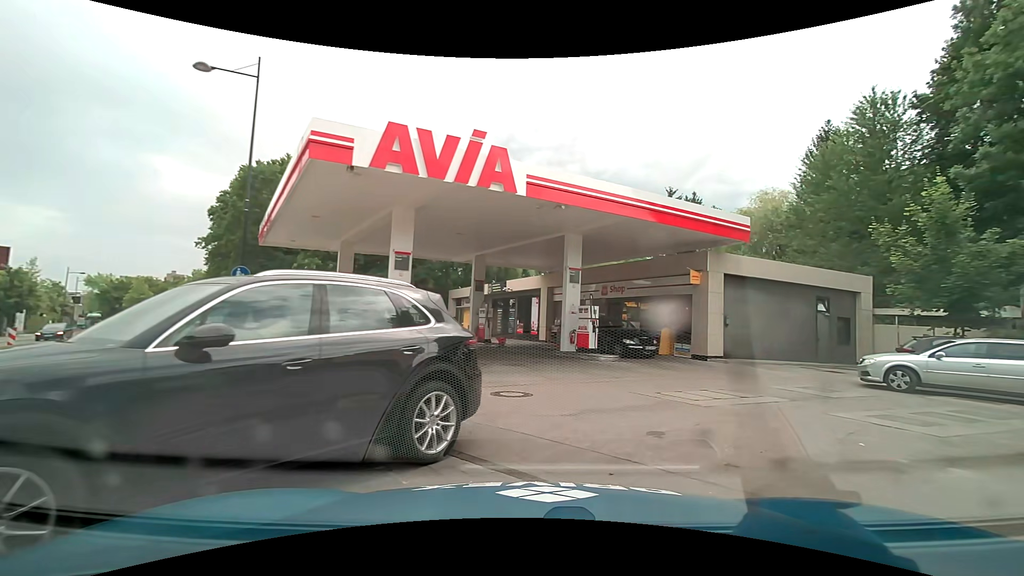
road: secondary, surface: asphalt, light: Day
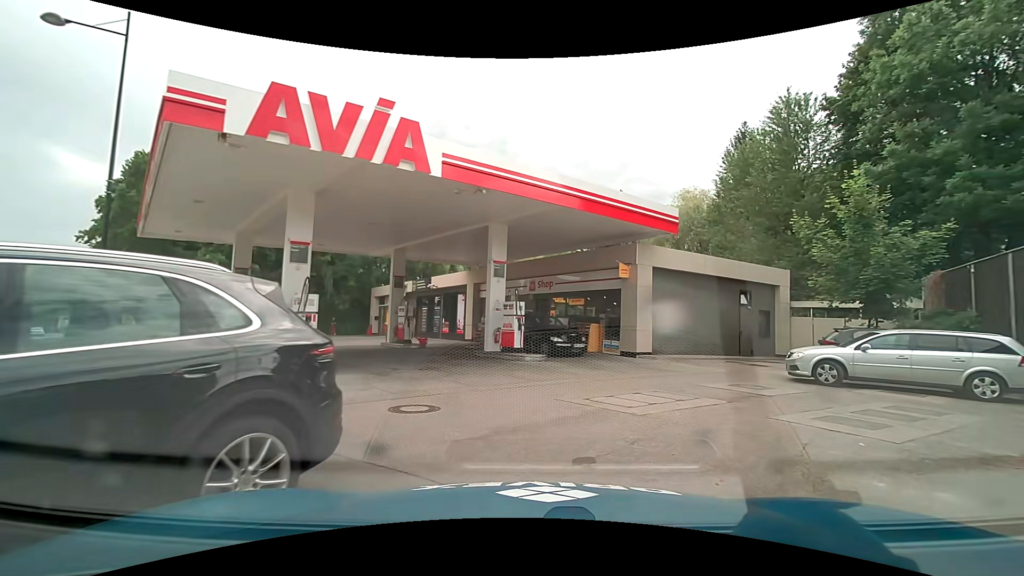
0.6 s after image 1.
(+0.1, +1.6) m; +6°
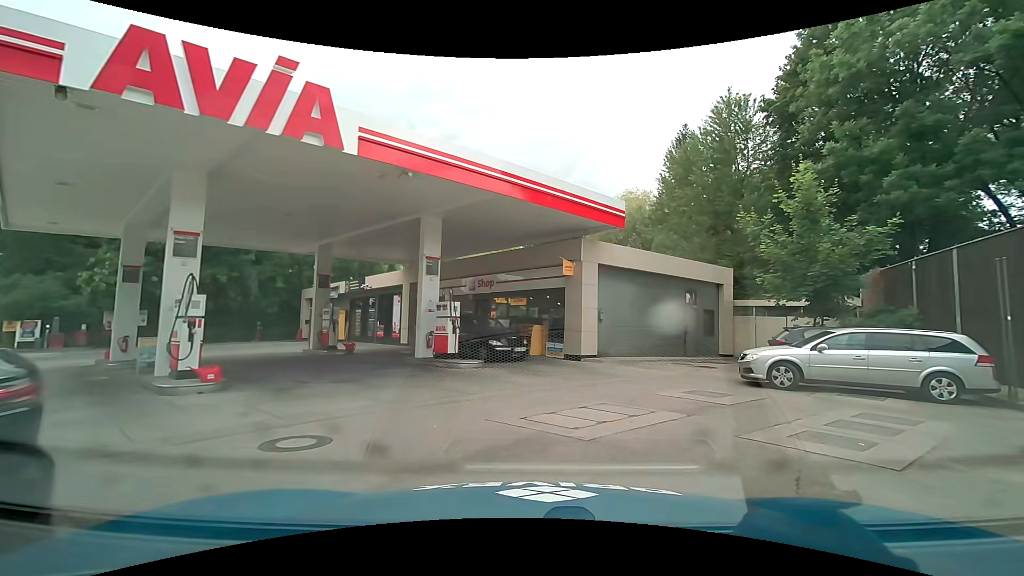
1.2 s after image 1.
(+0.1, +1.7) m; +7°
